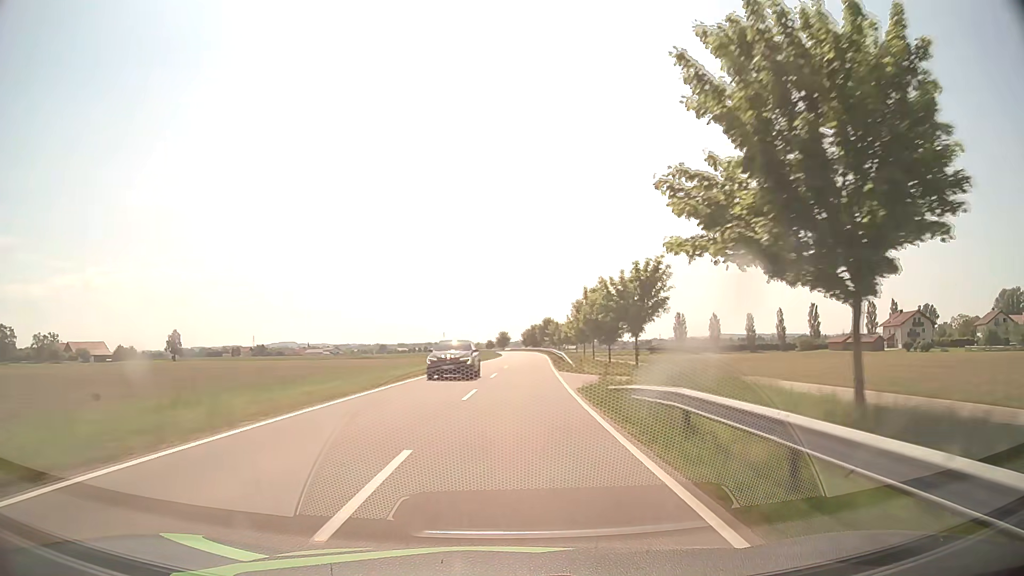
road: tertiary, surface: asphalt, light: Day
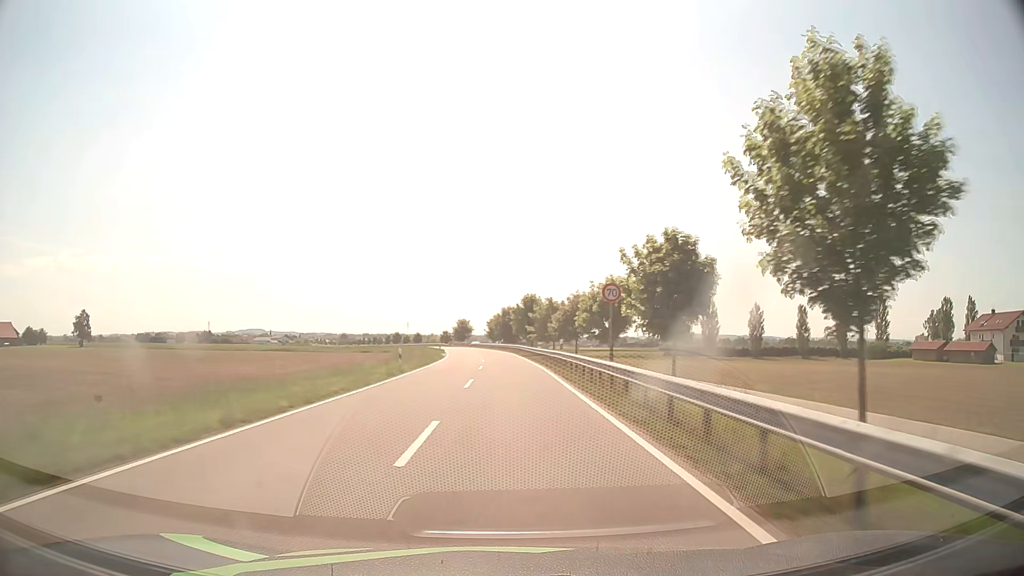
(+2.1, +56.6) m; +3°
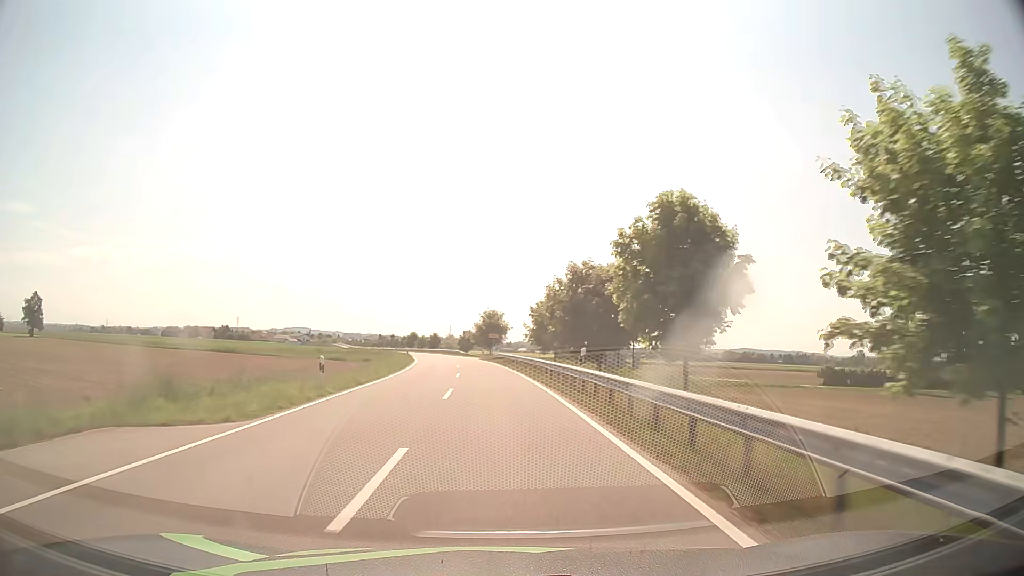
(-1.0, +61.4) m; -4°
(0, +10) (0, +20) (-1, +30) (-2, +40) (-2, +50) (-4, +60) (-5, +70) (-7, +80) (-9, +89) (-11, +99) m
